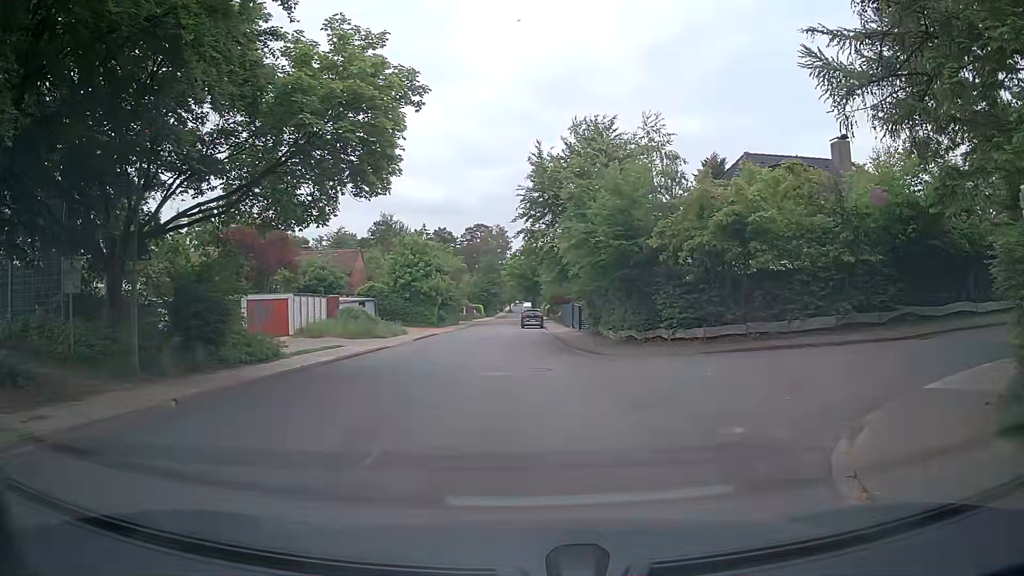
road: unclassified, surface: asphalt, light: Day
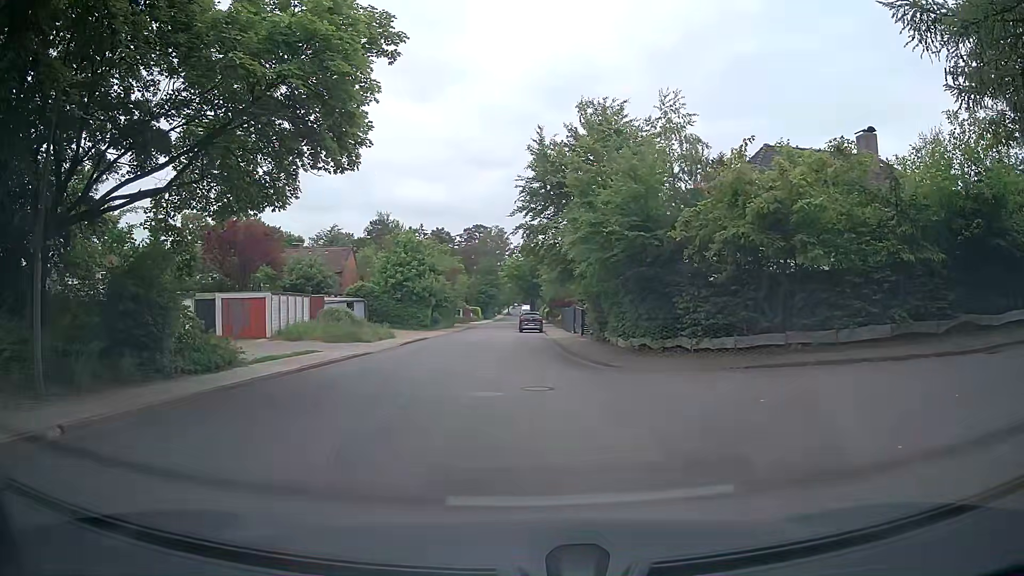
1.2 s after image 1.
(-0.1, +2.9) m; -2°
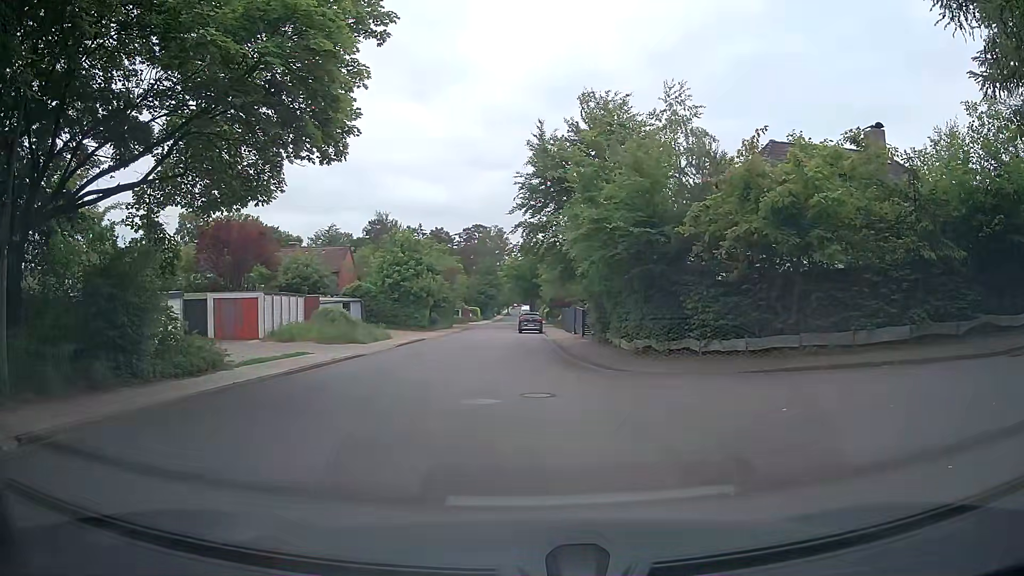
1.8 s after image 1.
(0.0, +0.9) m; -1°
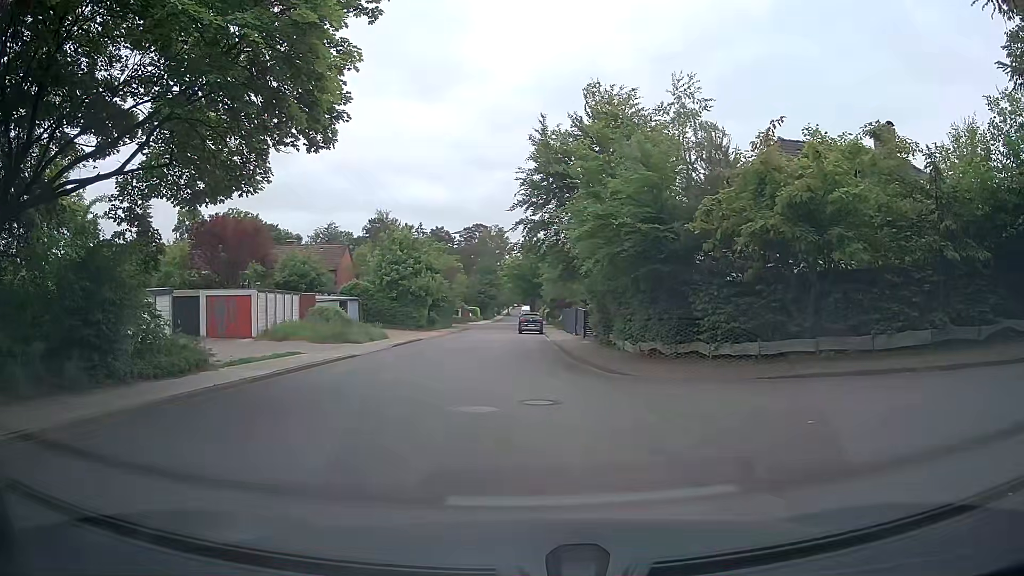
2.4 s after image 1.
(0.0, +0.9) m; +2°
